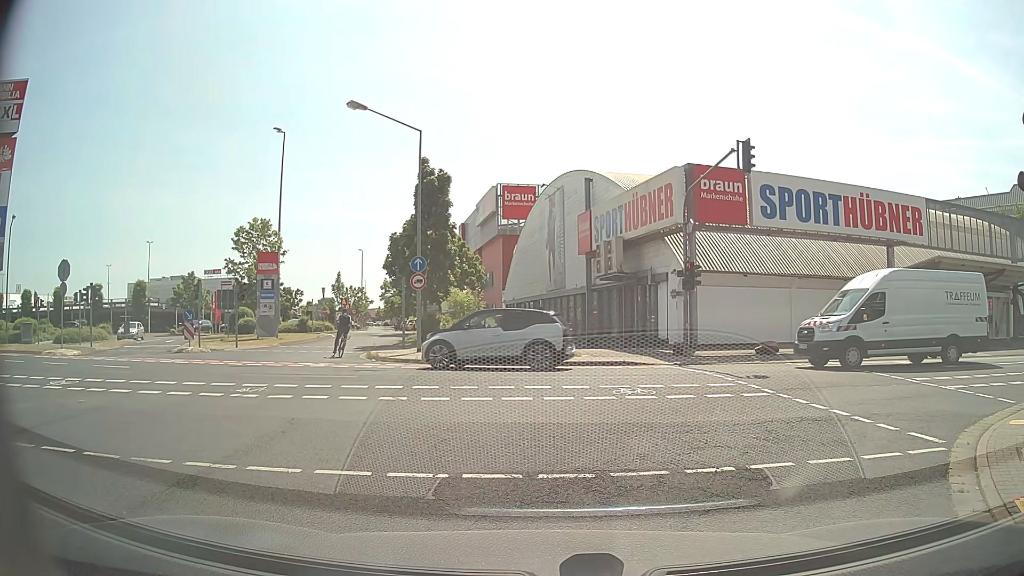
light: Day
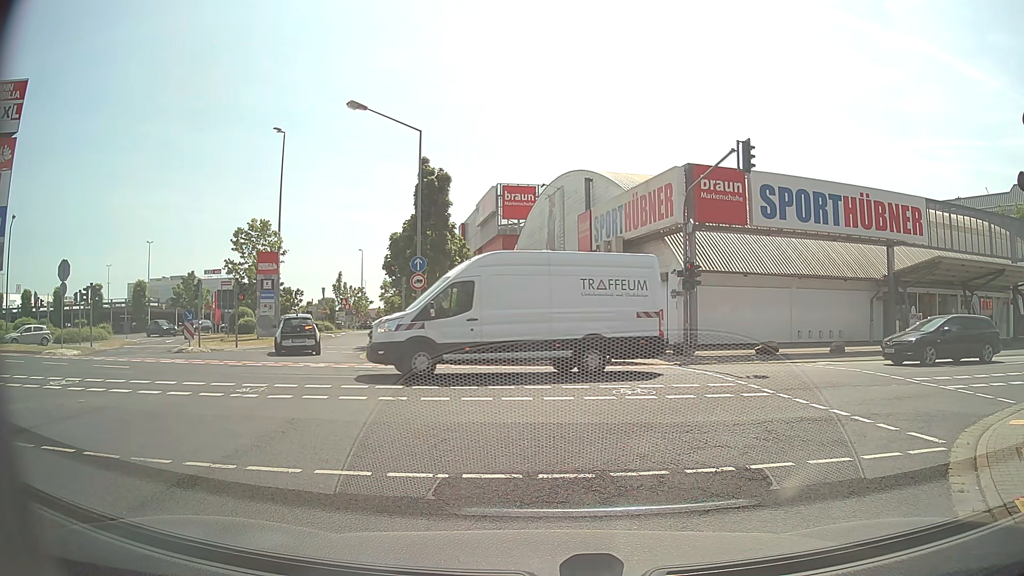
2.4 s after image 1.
(0.0, 0.0) m; 0°
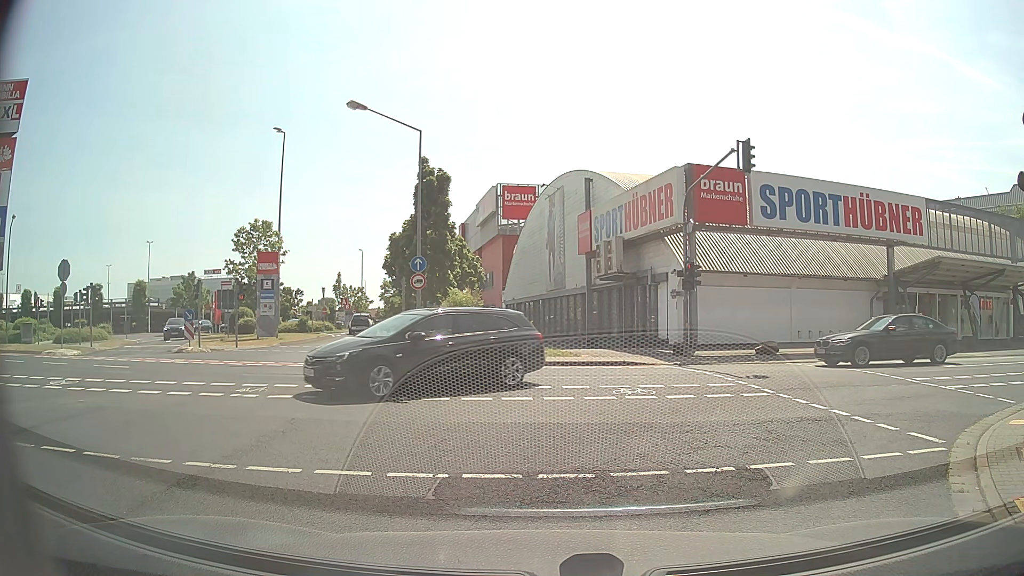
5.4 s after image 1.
(0.0, 0.0) m; 0°
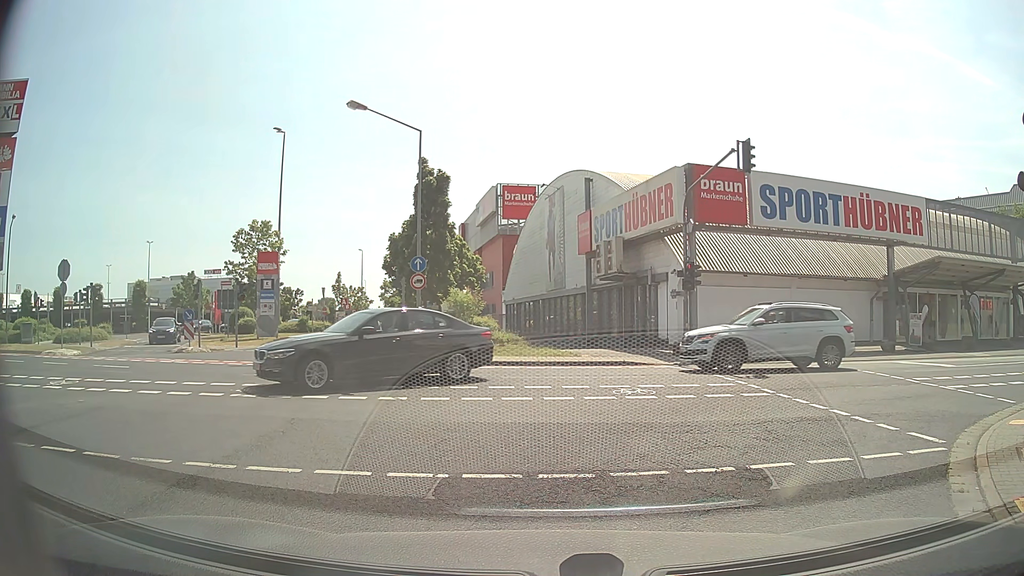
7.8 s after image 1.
(0.0, 0.0) m; 0°
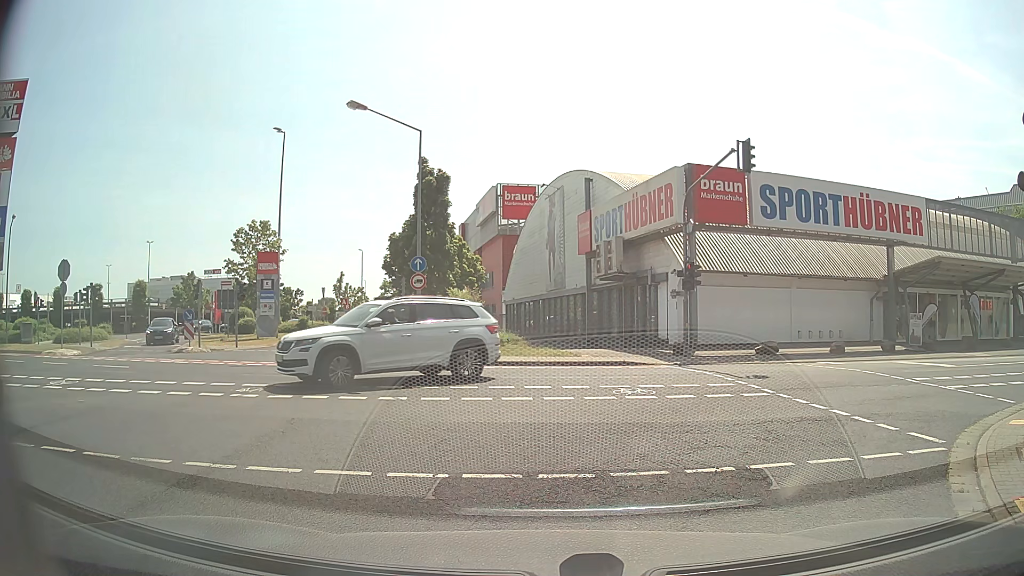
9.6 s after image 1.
(0.0, 0.0) m; 0°
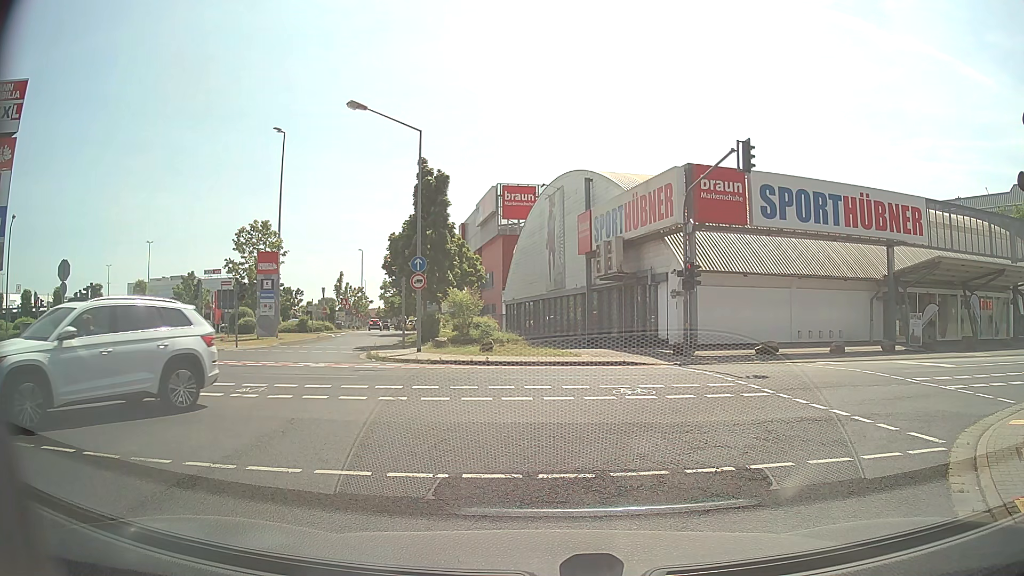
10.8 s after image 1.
(0.0, 0.0) m; 0°
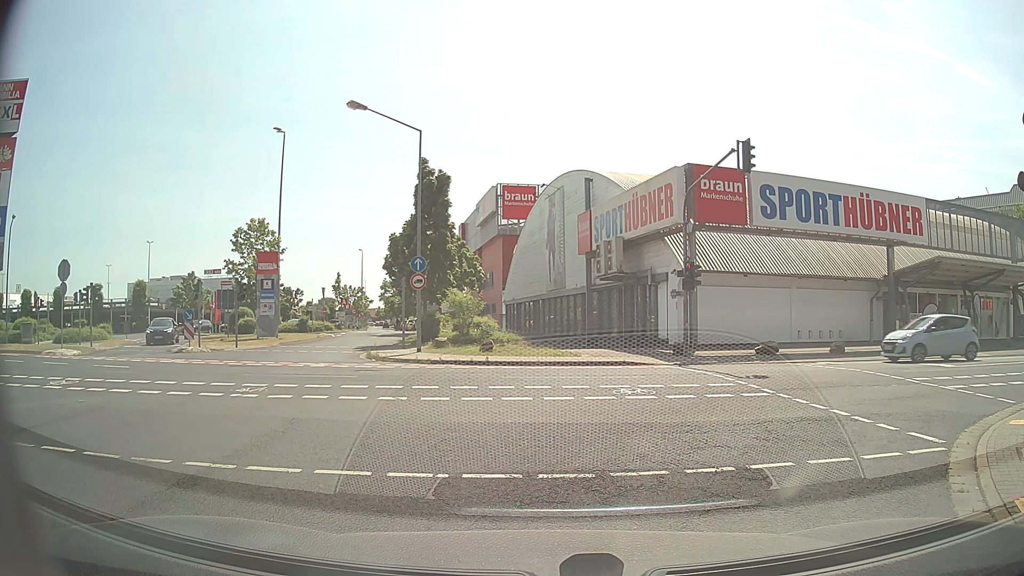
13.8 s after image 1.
(0.0, 0.0) m; 0°
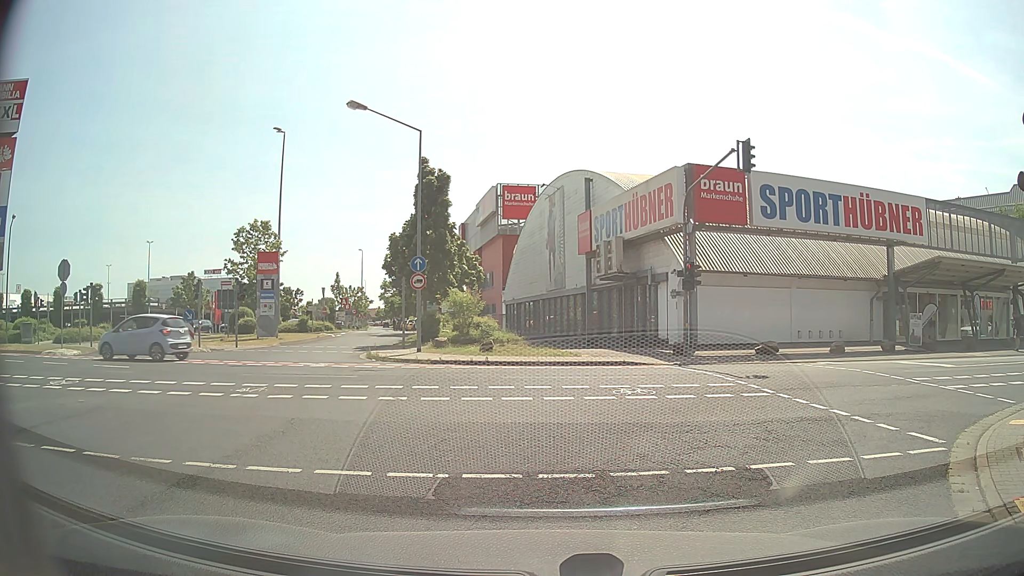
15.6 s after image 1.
(0.0, 0.0) m; 0°
